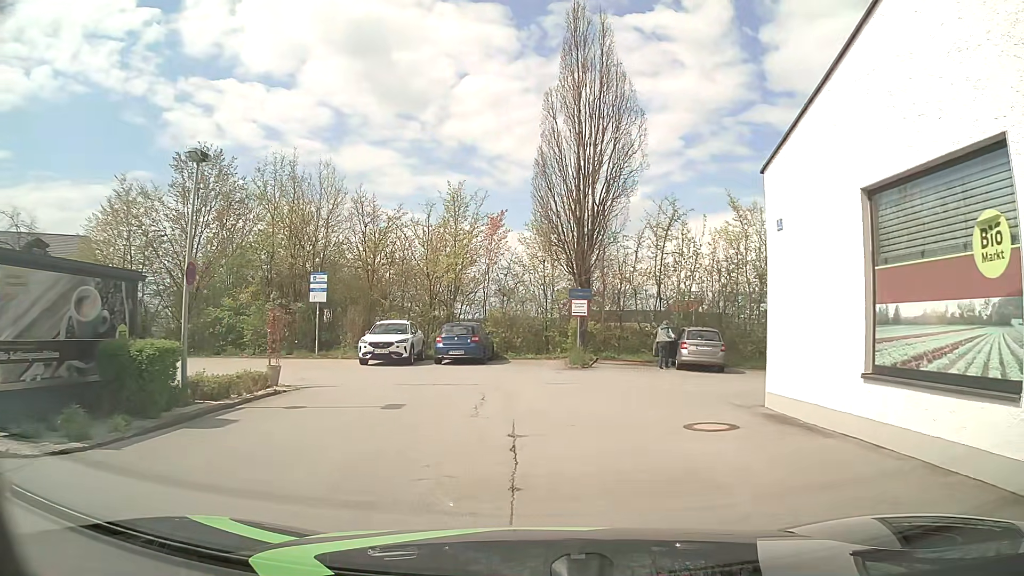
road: service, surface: asphalt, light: Day
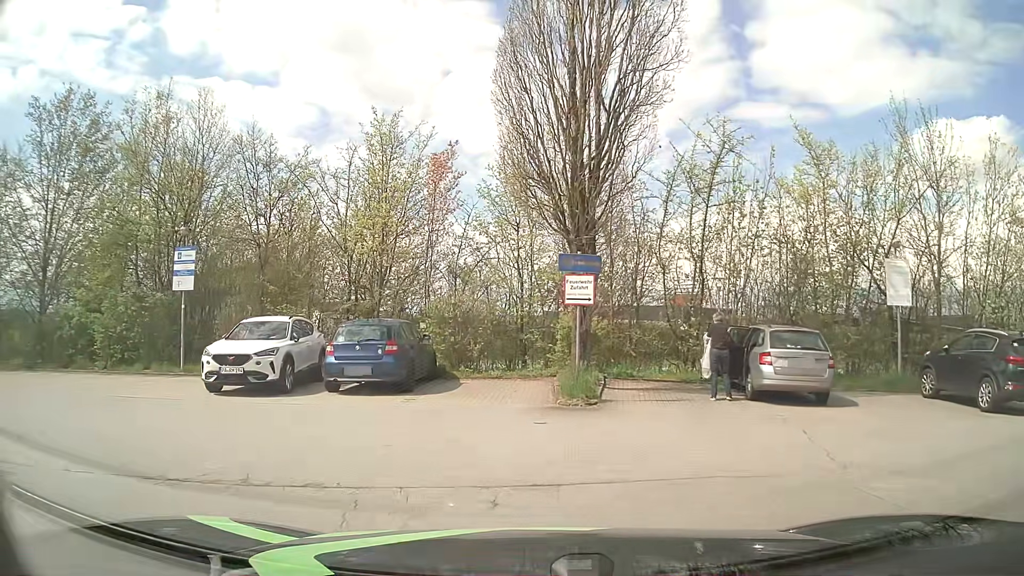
(+0.5, +9.7) m; +3°
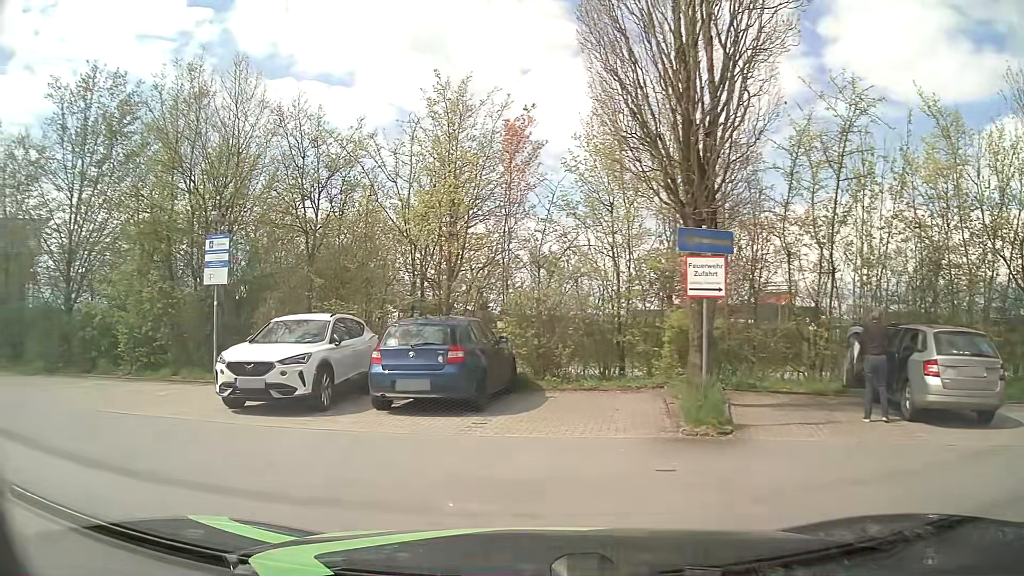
(-0.1, +2.9) m; -7°
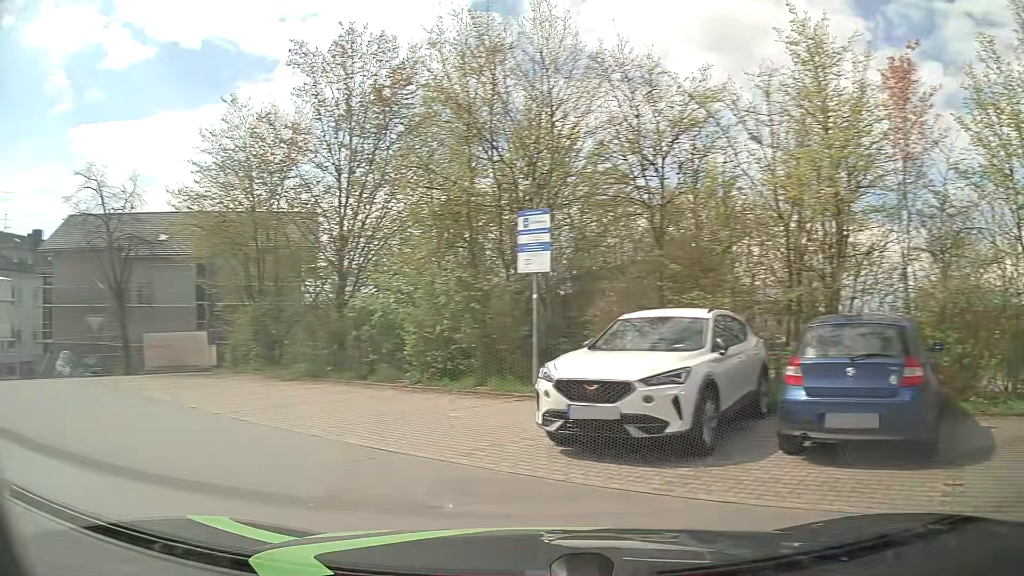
(-0.9, +3.8) m; -28°
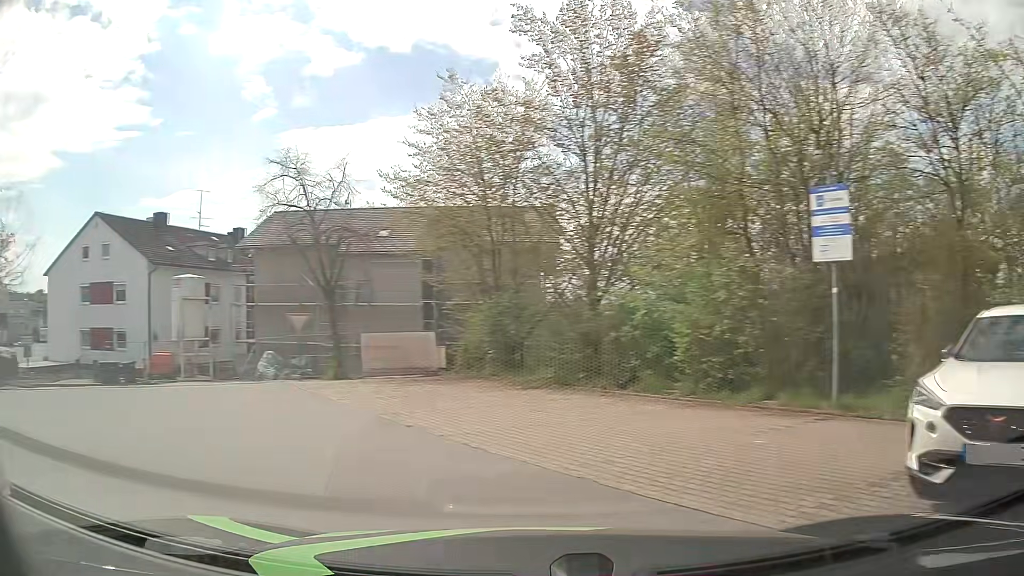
(-0.4, +2.5) m; -19°
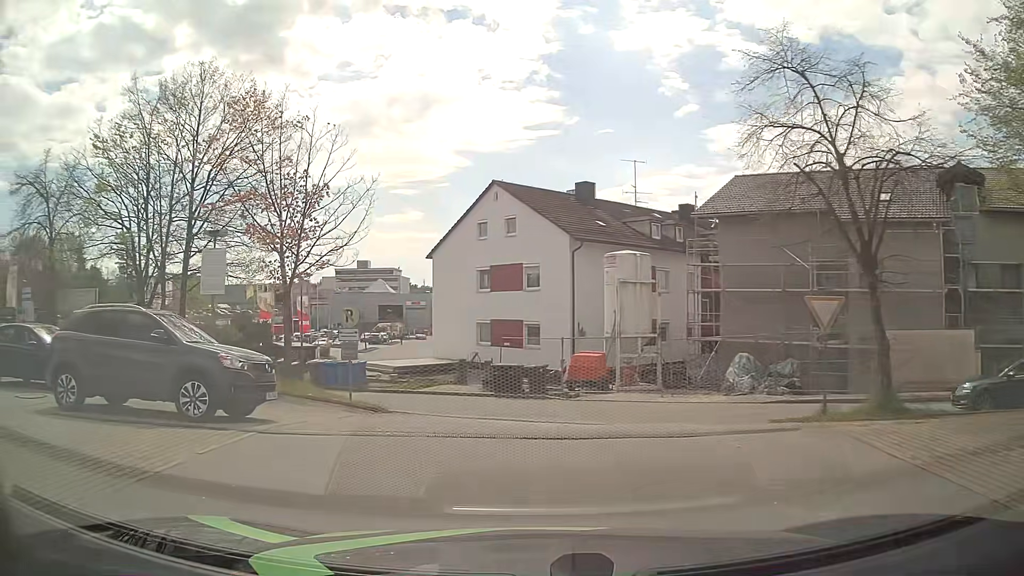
(-3.7, +8.5) m; -37°
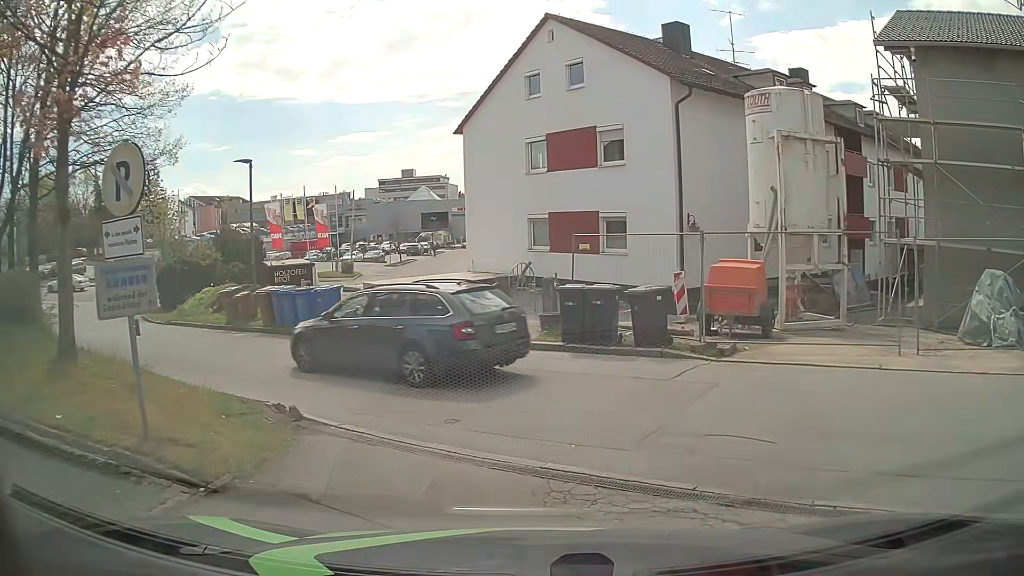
(-0.9, +11.3) m; -4°
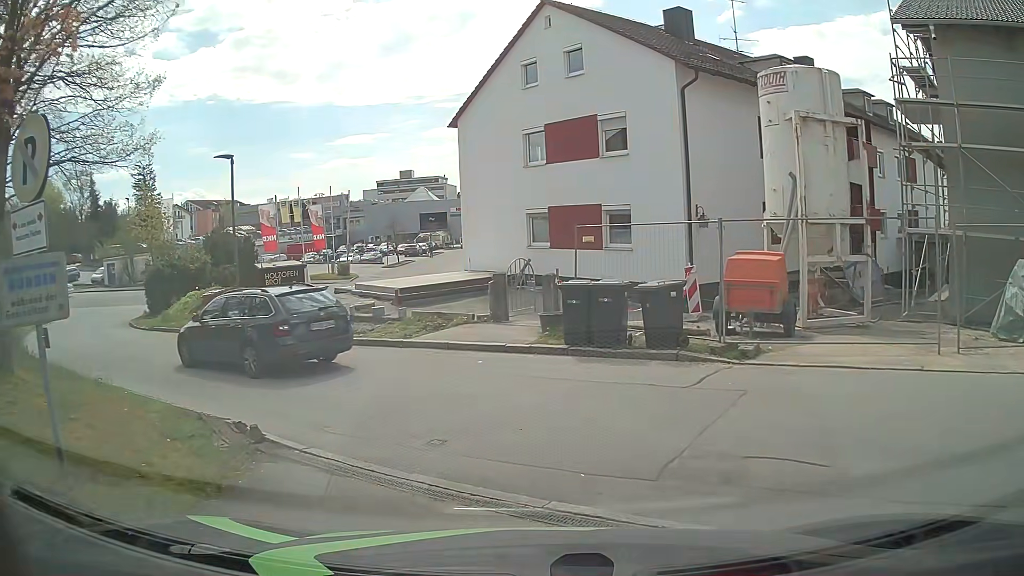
(0.0, +1.2) m; -2°
